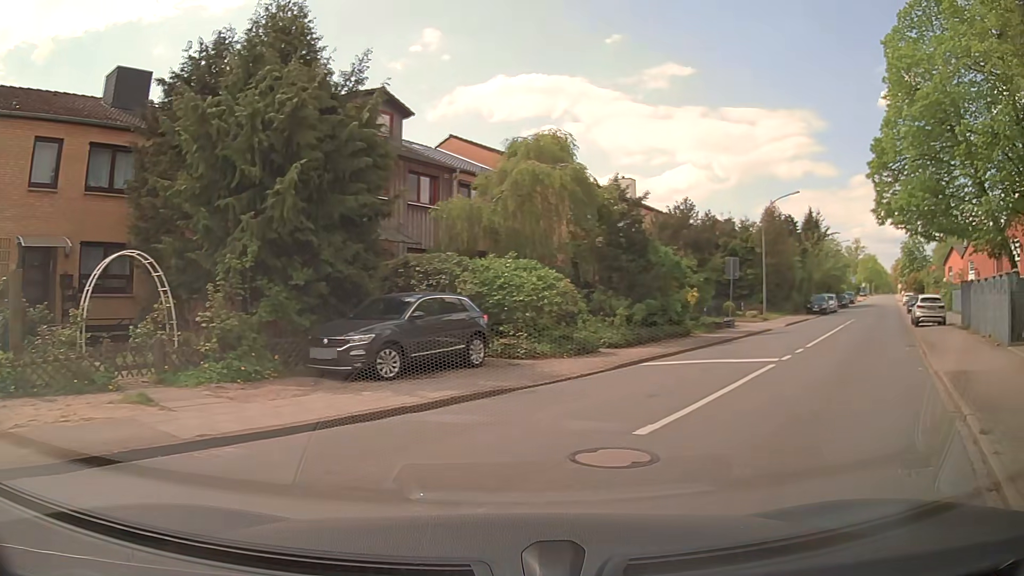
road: unclassified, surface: asphalt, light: Day
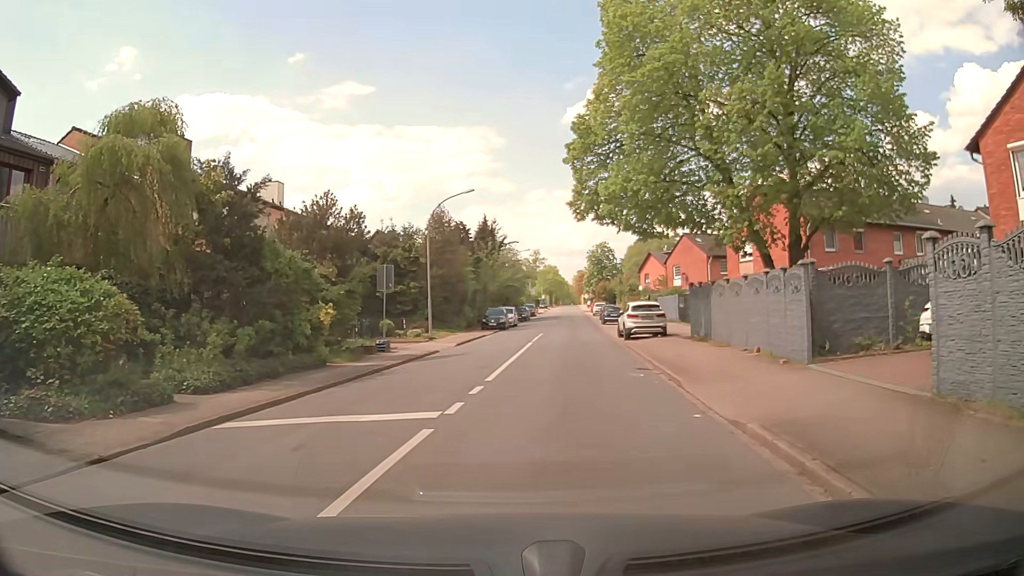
(+1.4, +5.9) m; +25°
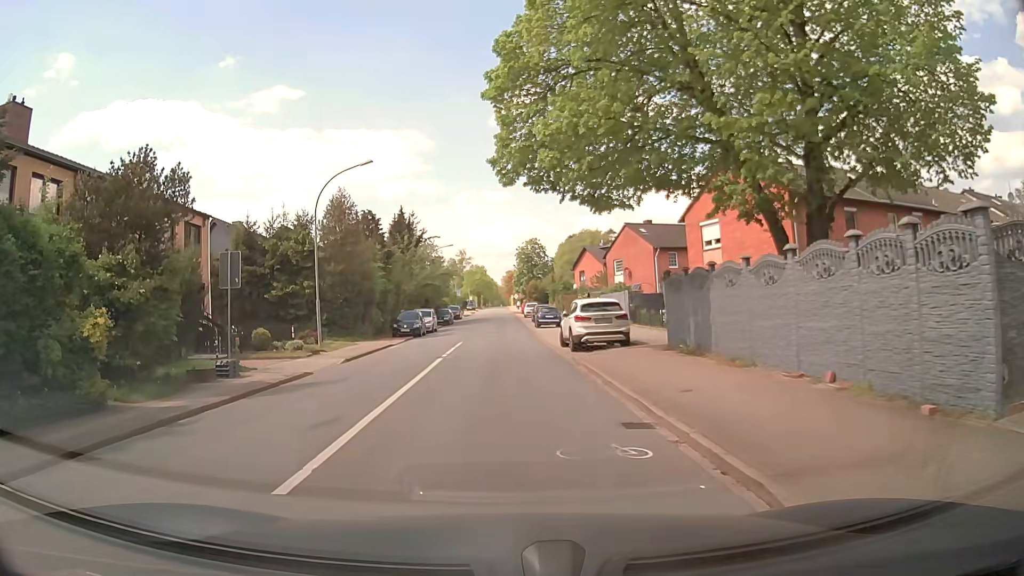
(+0.7, +8.0) m; +5°
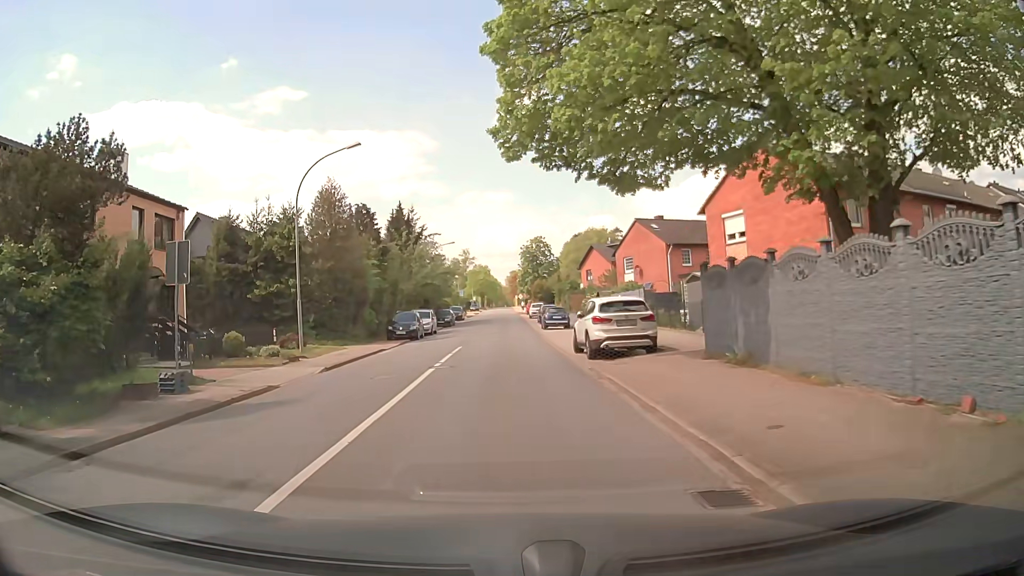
(+0.1, +3.3) m; +1°
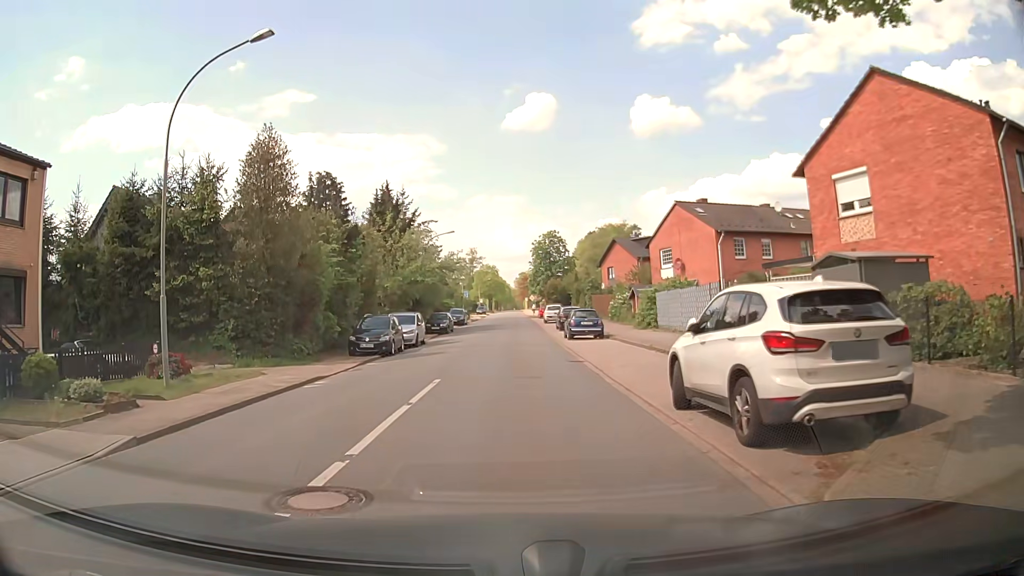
(-0.1, +11.4) m; -1°
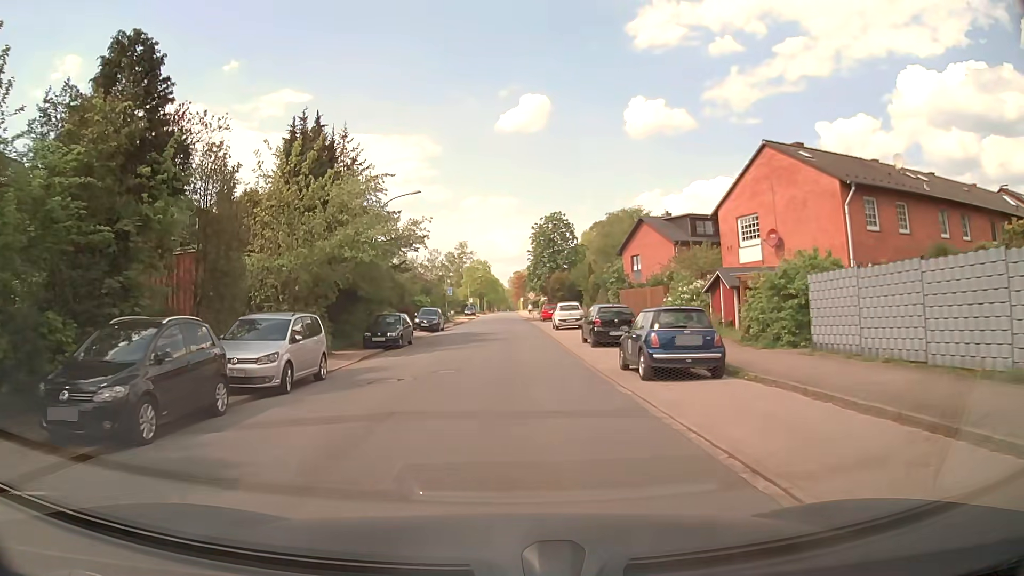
(+0.2, +18.6) m; +1°
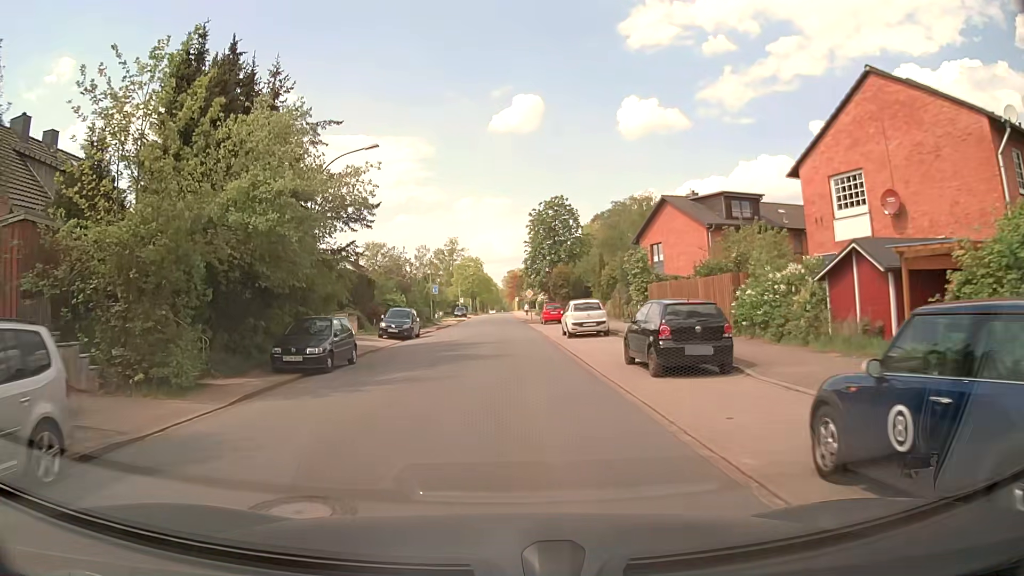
(0.0, +10.6) m; +1°
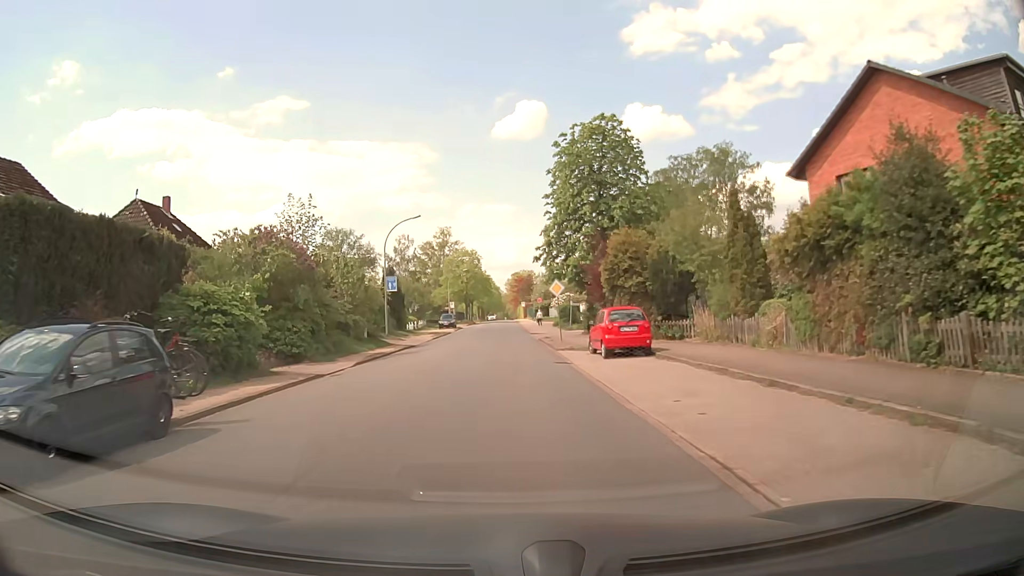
(-0.2, +29.1) m; -1°
(0, +10) (0, +20) (0, +30) (0, +40) (0, +50) (0, +60) (0, +70) (0, +80) (0, +90) (0, +100) m
